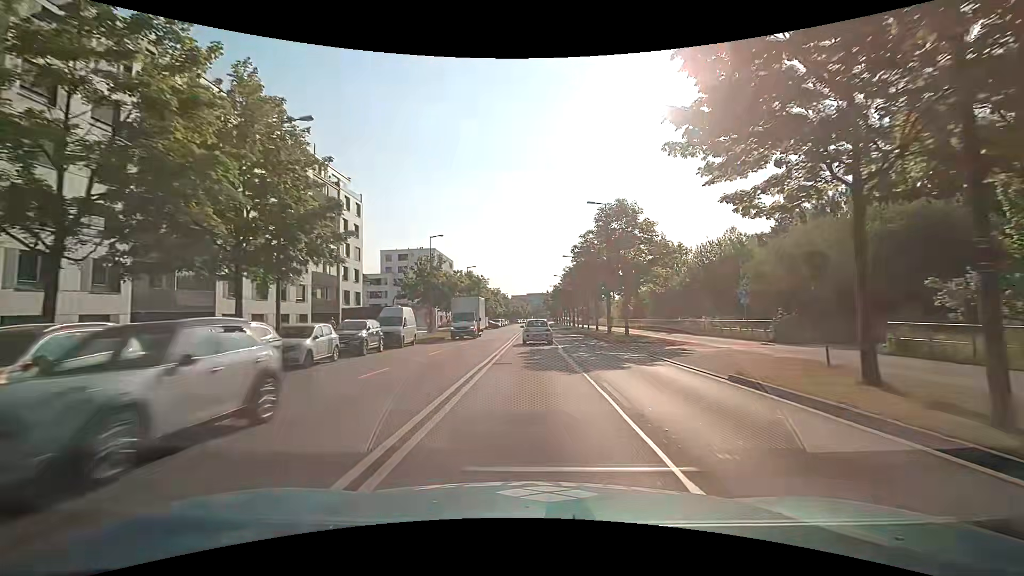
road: secondary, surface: asphalt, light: Day
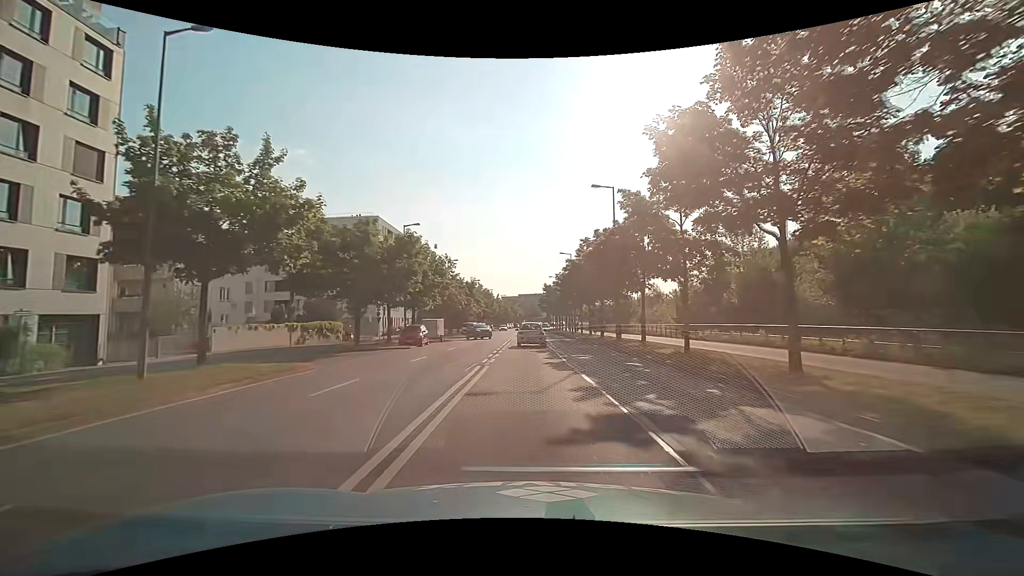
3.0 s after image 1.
(+0.3, +38.6) m; +2°
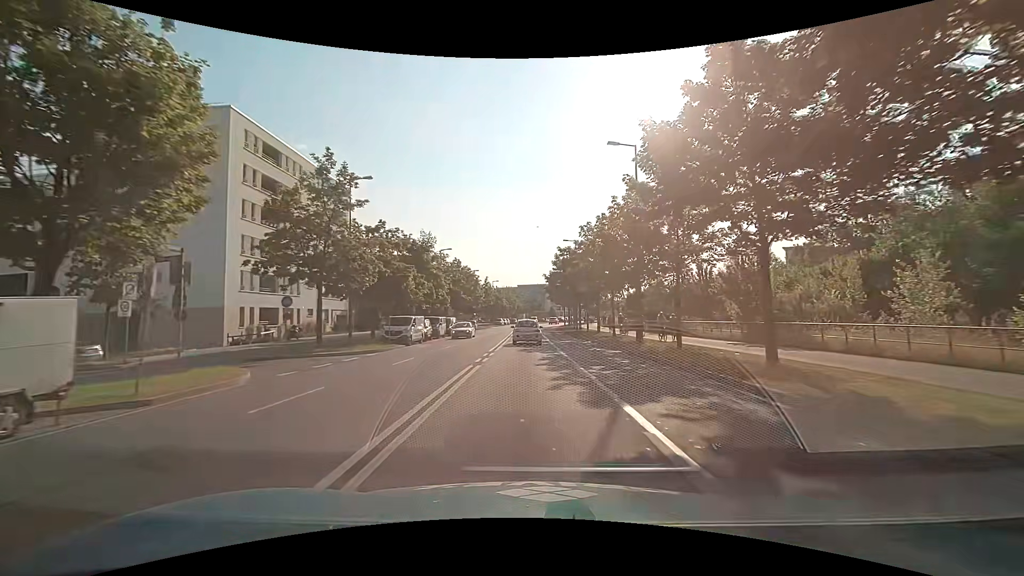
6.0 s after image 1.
(-0.5, +38.0) m; -1°
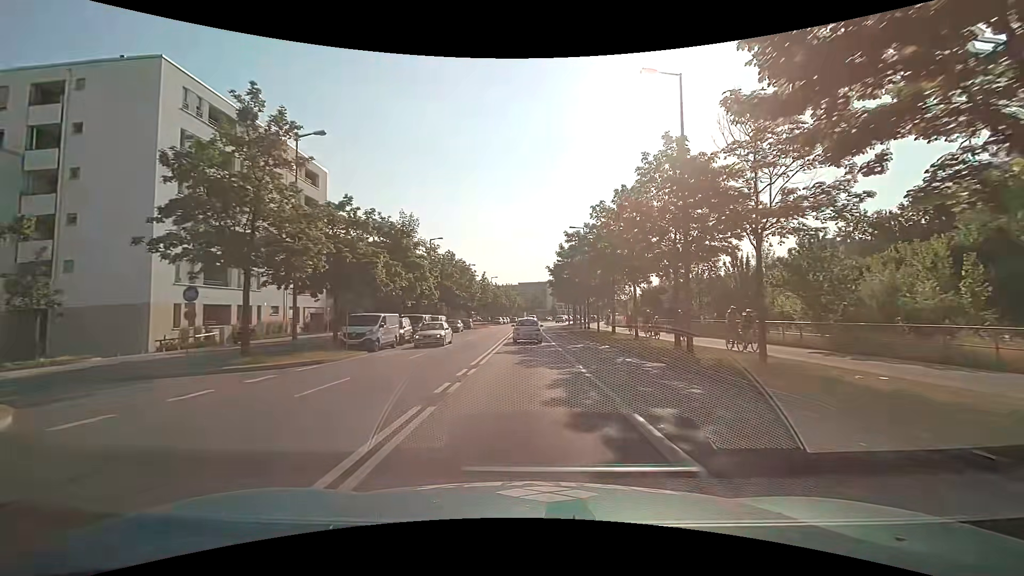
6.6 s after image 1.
(0.0, +7.4) m; 0°
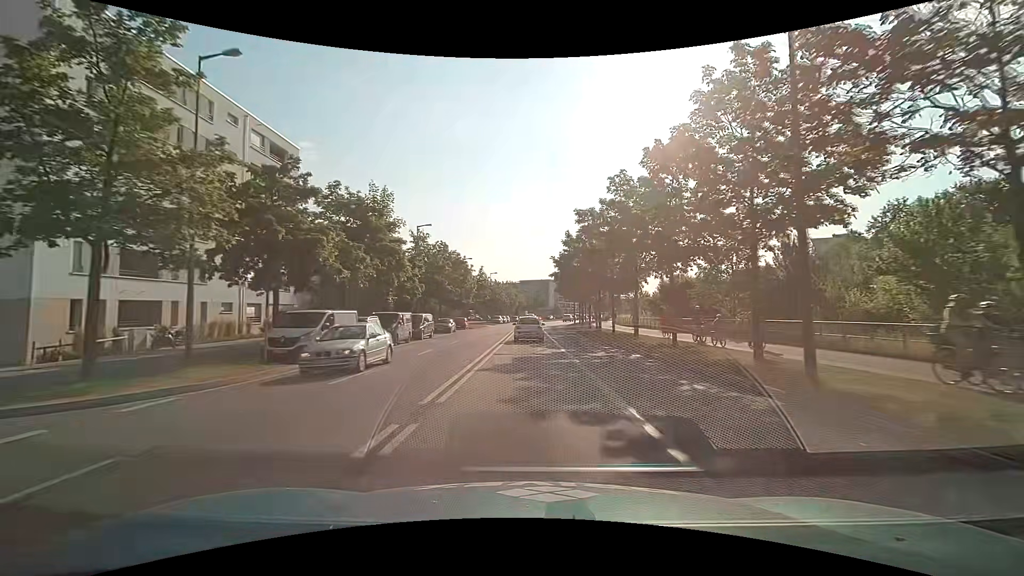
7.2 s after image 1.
(0.0, +7.3) m; 0°
(0, +10) (0, +20) (0, +30) (0, +40) (0, +50) (0, +60) (0, +70) (+1, +80) (+4, +90) (+7, +99) m
